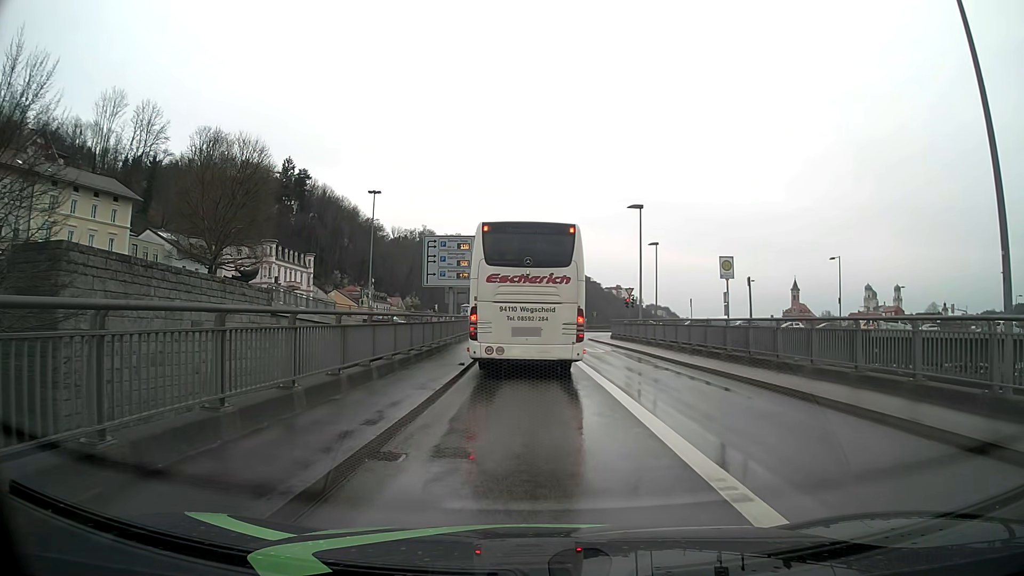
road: primary_link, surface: asphalt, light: Day
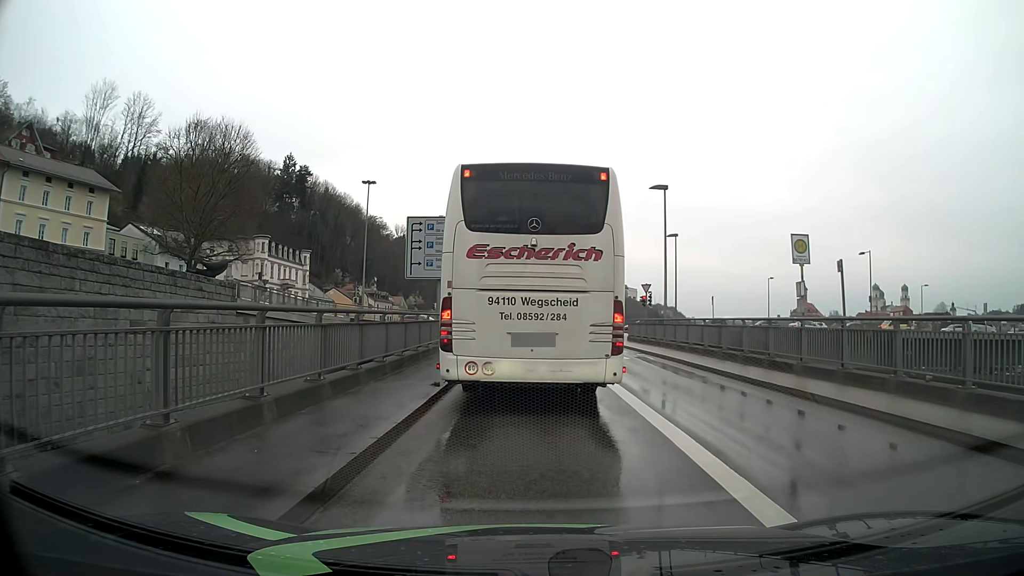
(0.0, +5.5) m; -1°
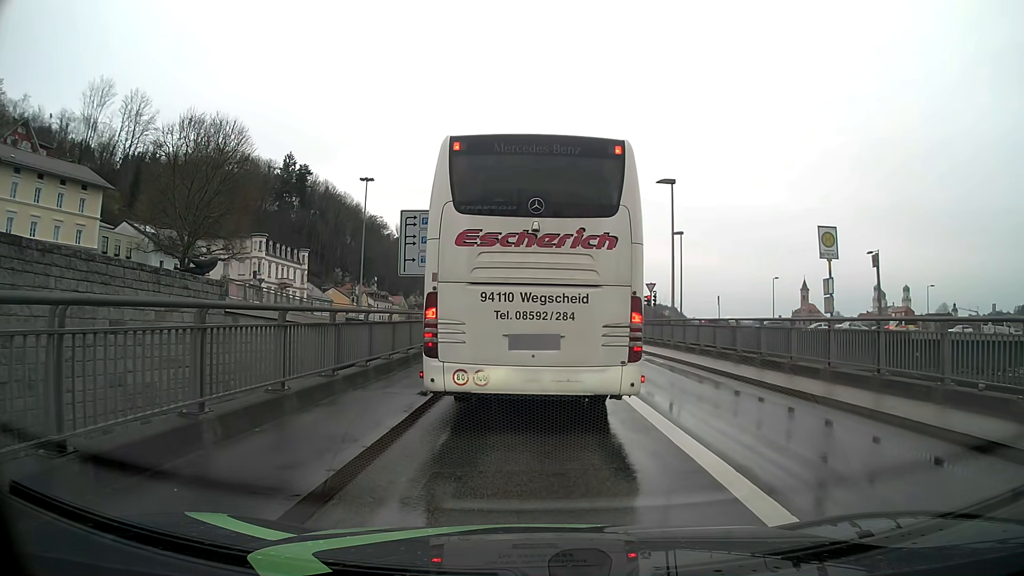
(0.0, +1.5) m; 0°
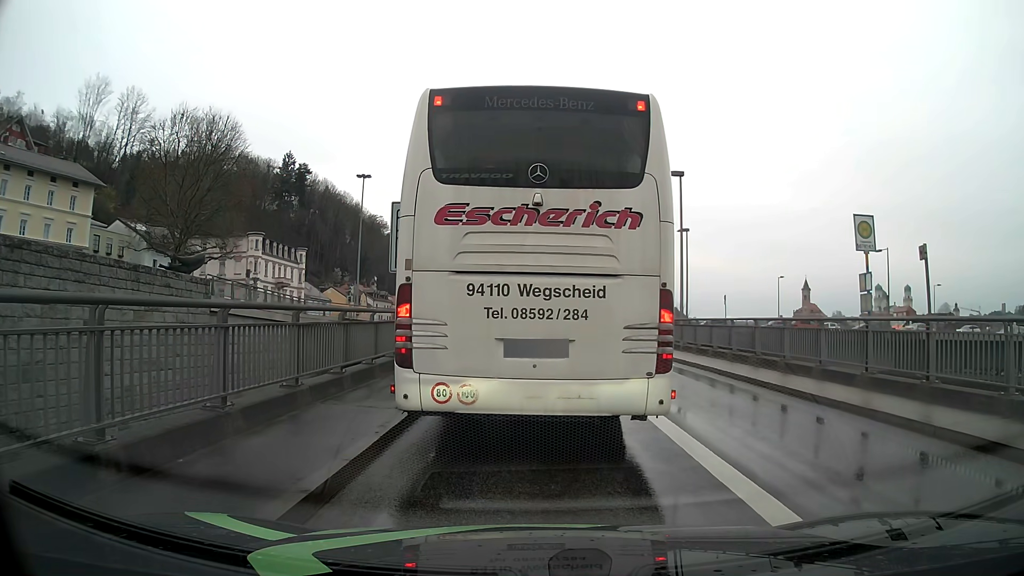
(0.0, +1.5) m; +1°
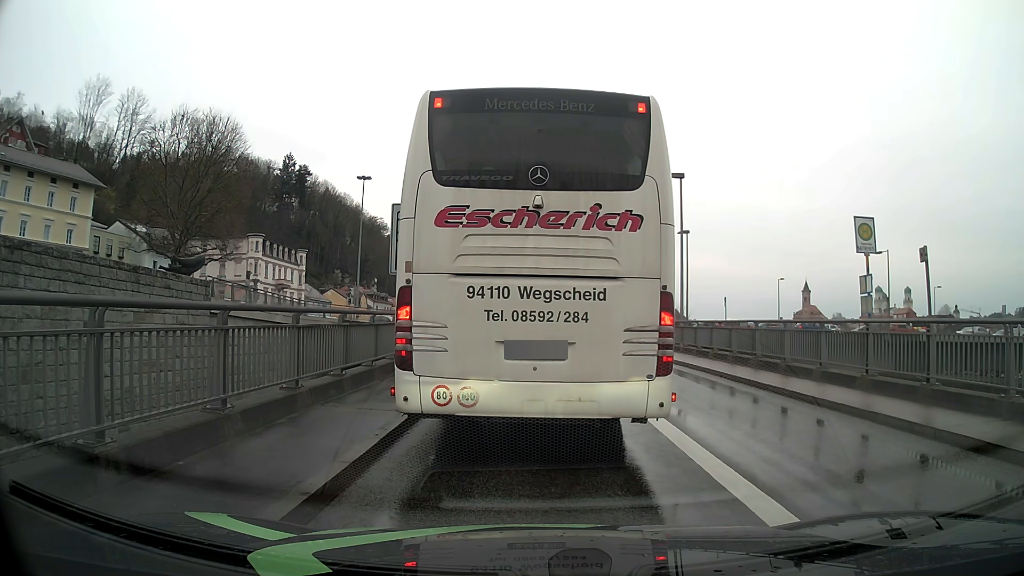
(0.0, +0.1) m; 0°
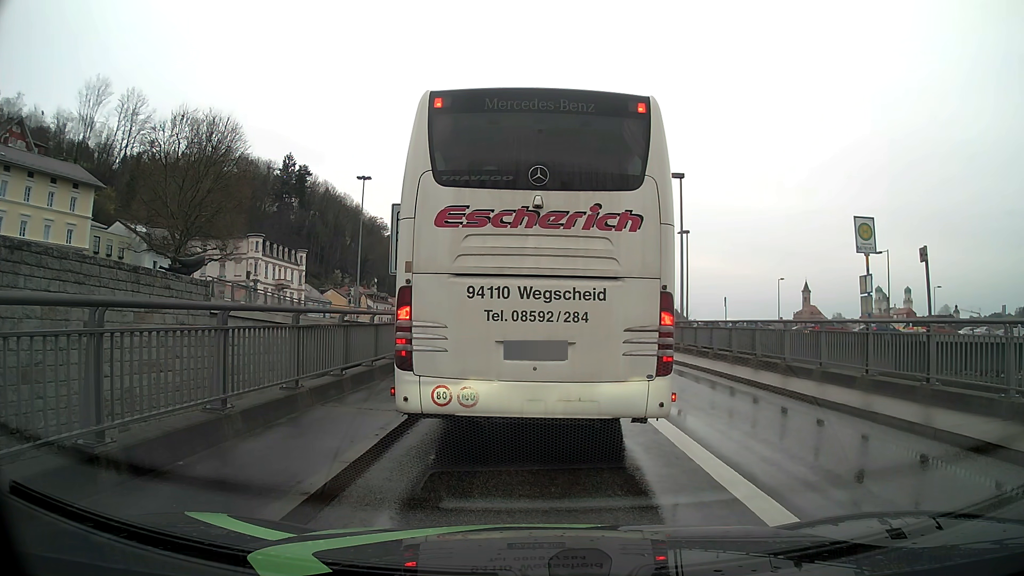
(0.0, 0.0) m; 0°
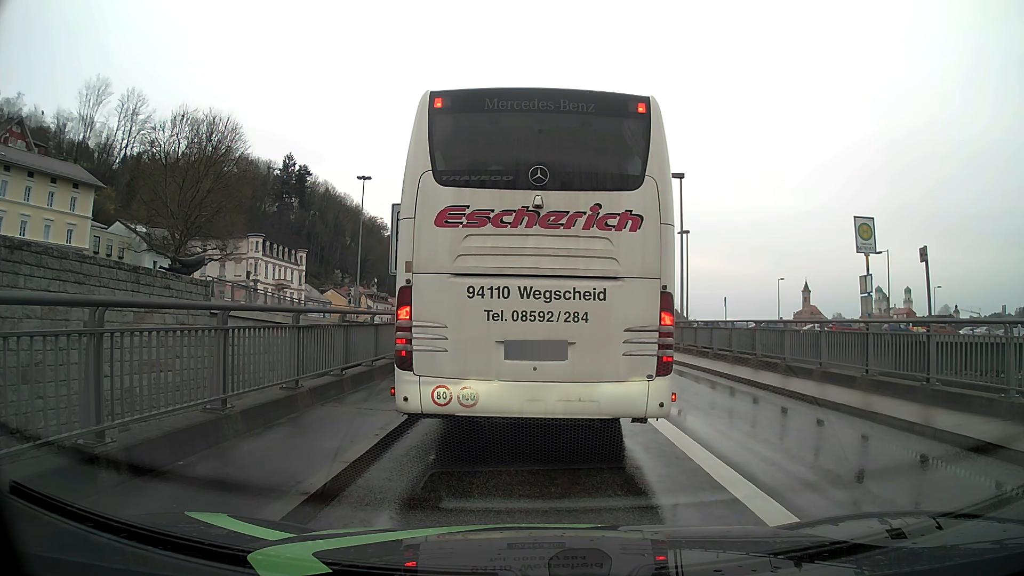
(0.0, 0.0) m; 0°
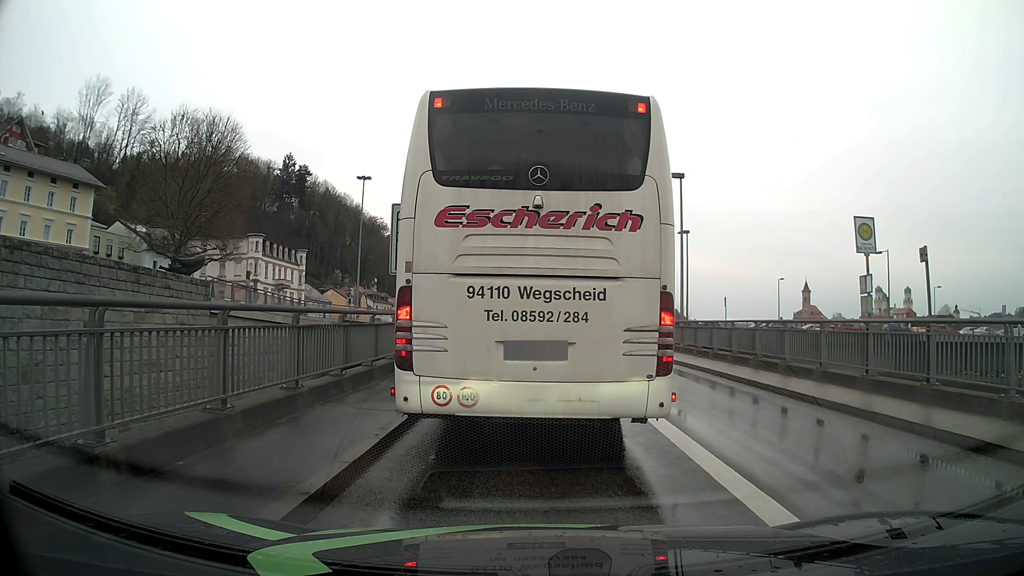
(0.0, 0.0) m; 0°
